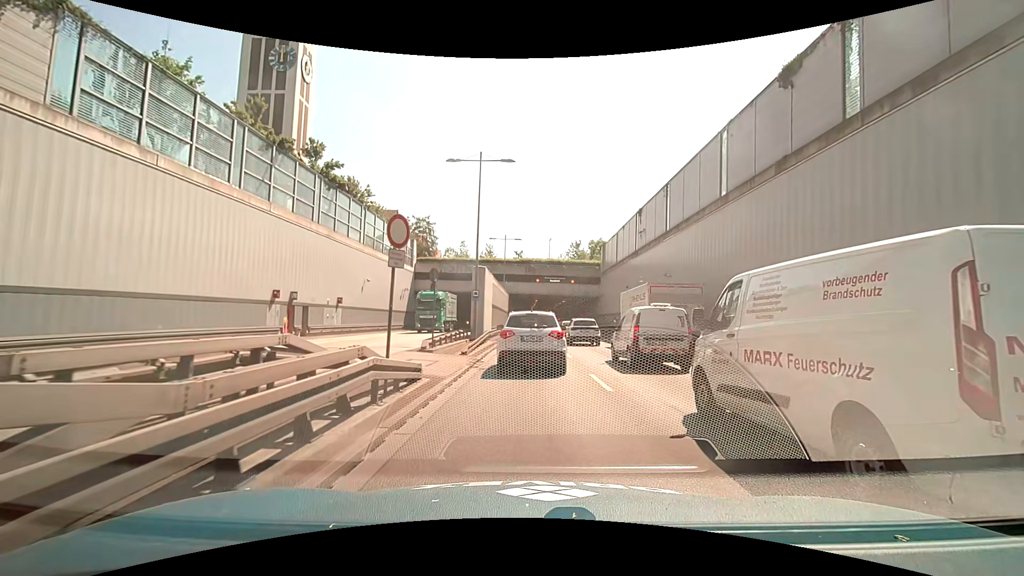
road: trunk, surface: asphalt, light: Day
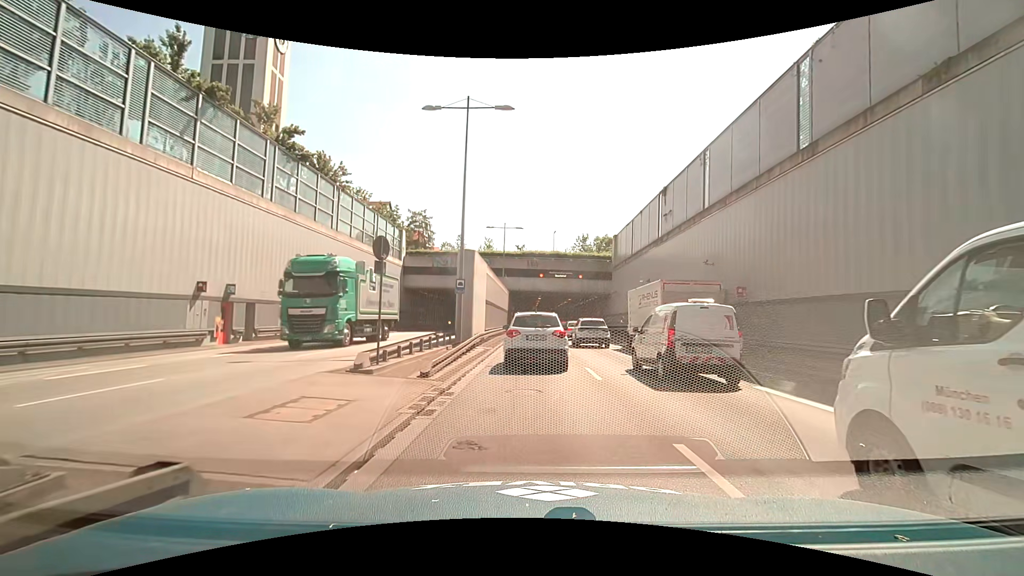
(0.0, +7.2) m; 0°
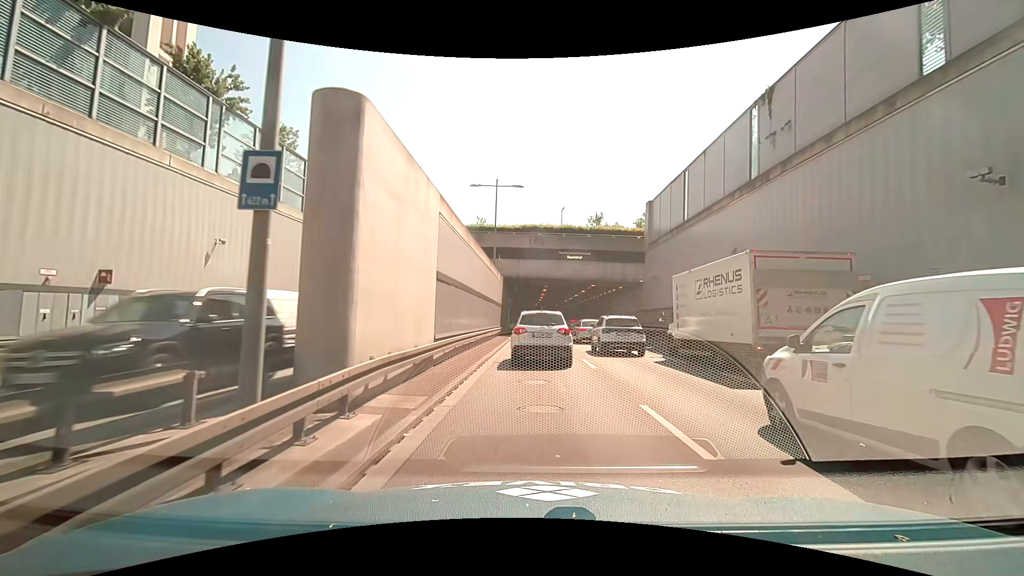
(0.0, +15.7) m; 0°
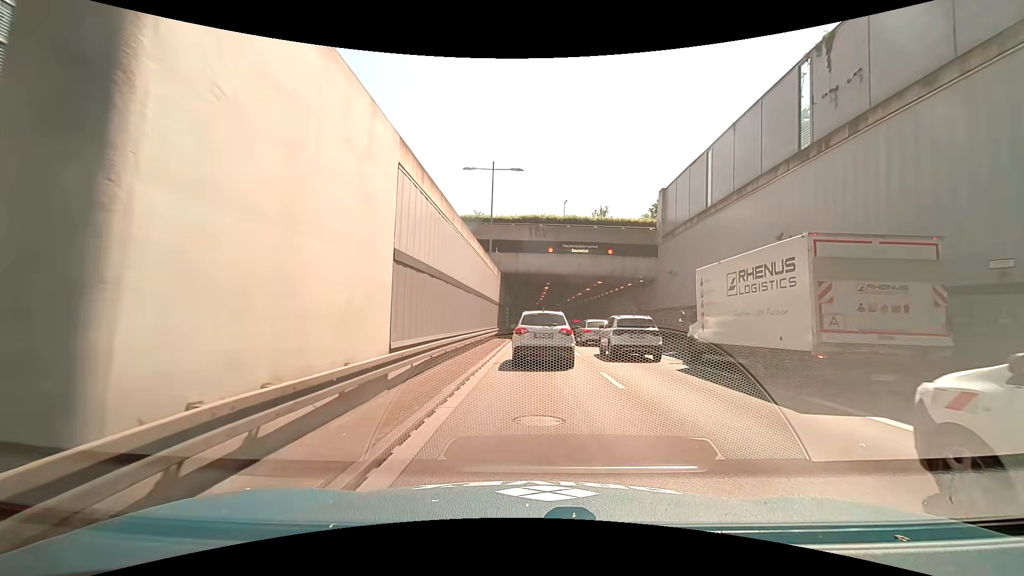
(0.0, +4.1) m; 0°
